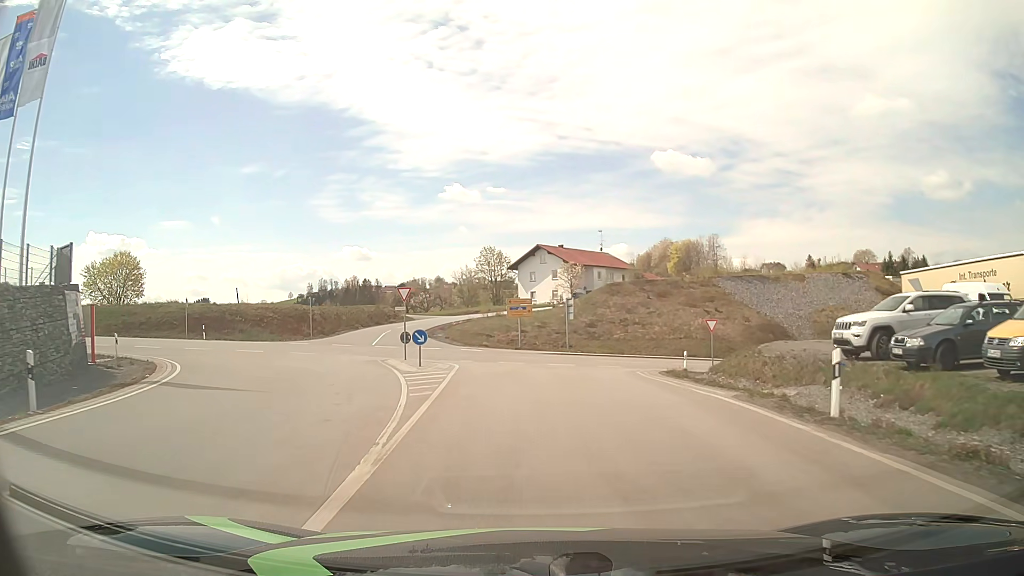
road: tertiary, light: Day
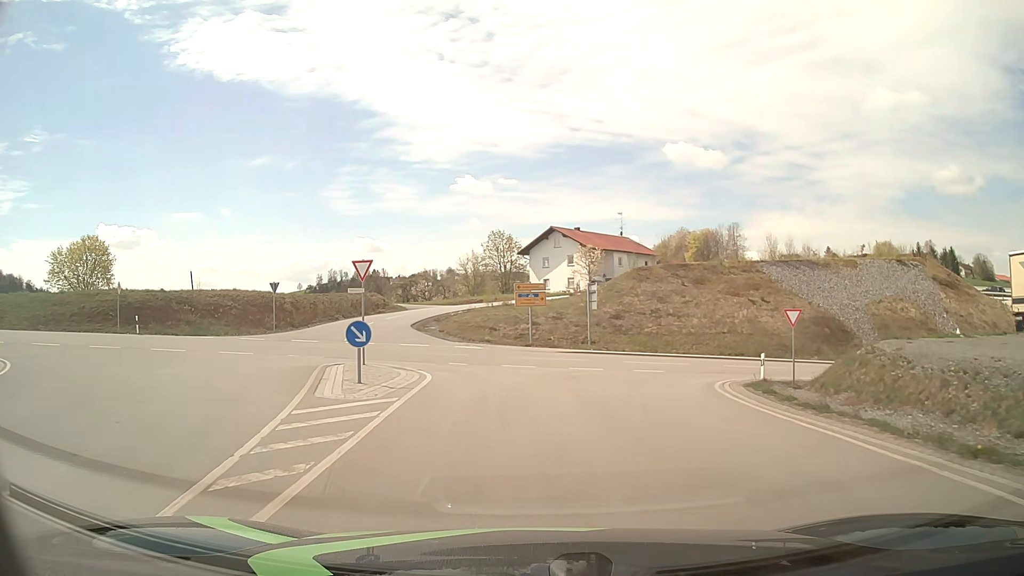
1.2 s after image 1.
(-0.1, +10.3) m; -1°
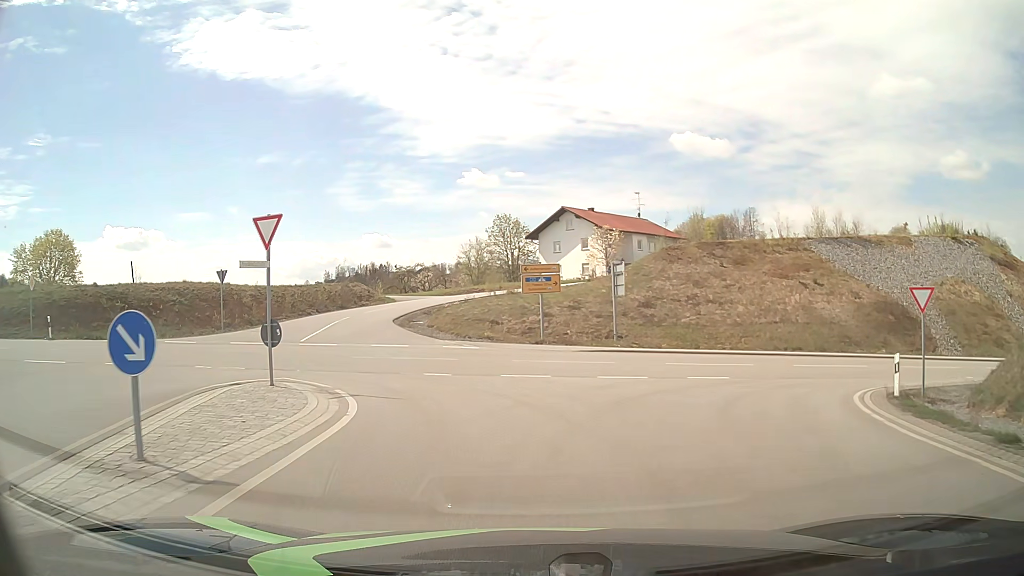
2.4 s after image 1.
(0.0, +9.0) m; -1°
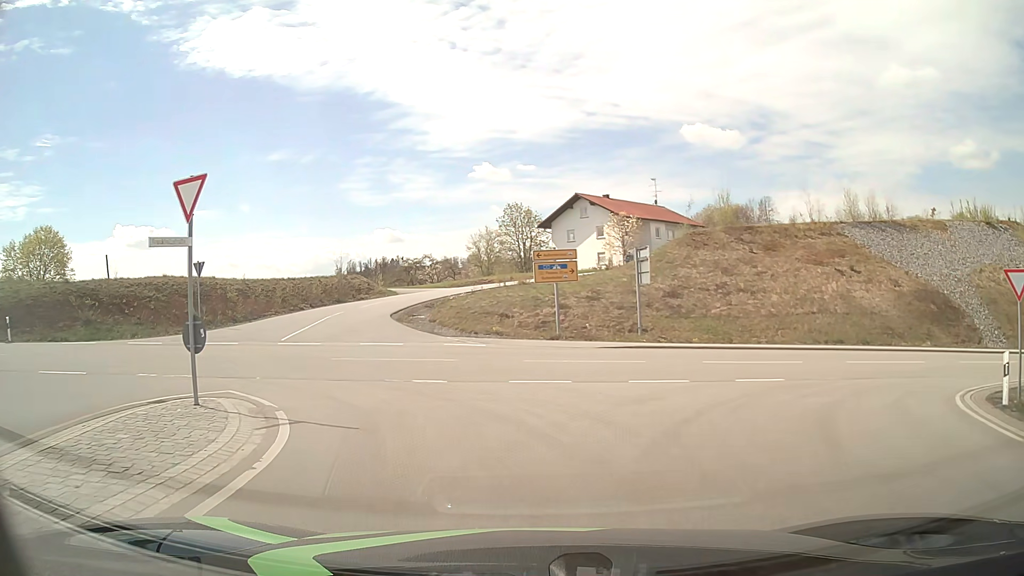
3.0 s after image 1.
(0.0, +3.9) m; -1°
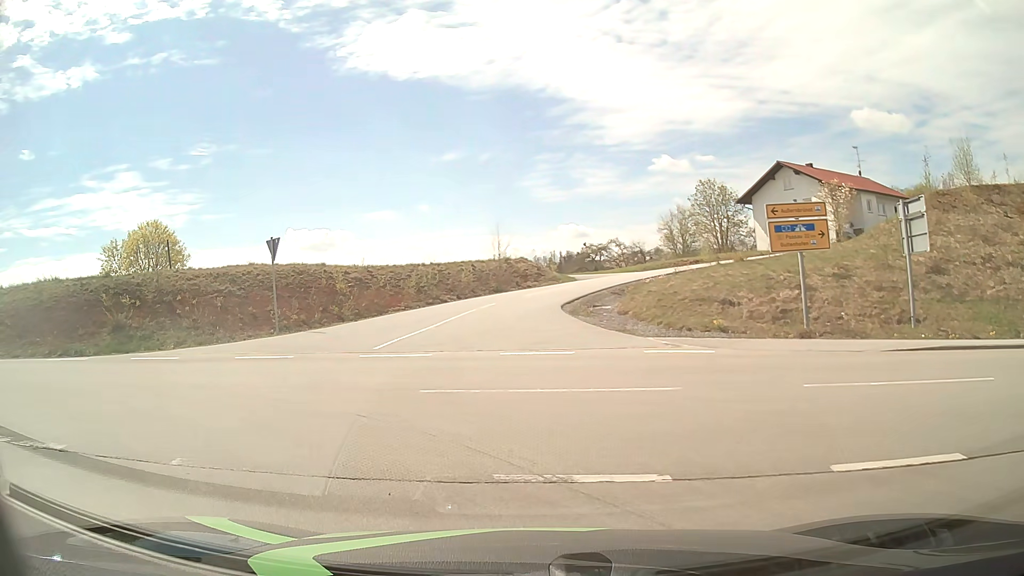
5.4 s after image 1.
(-1.1, +10.0) m; -16°
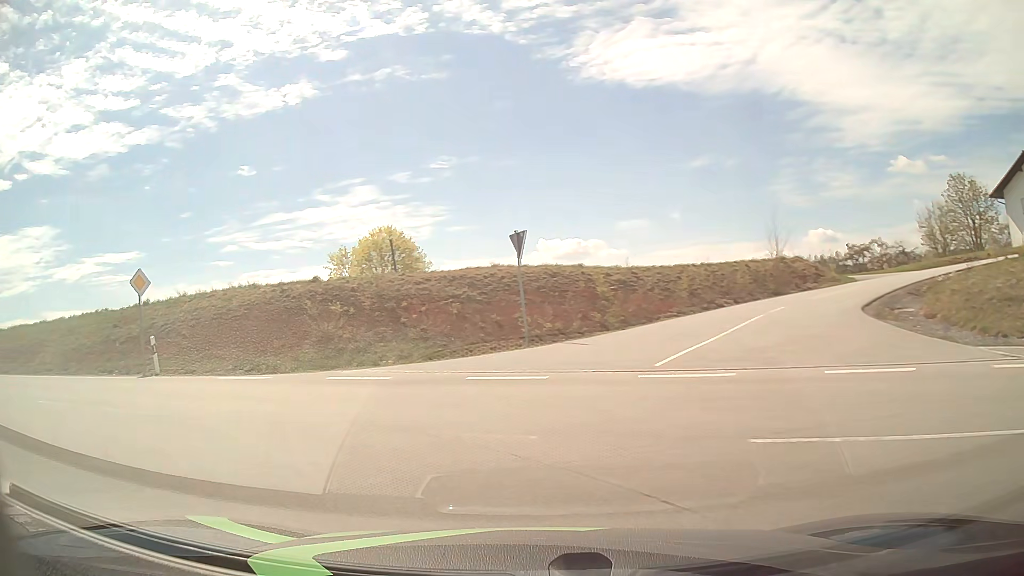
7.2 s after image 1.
(-0.6, +4.0) m; -22°
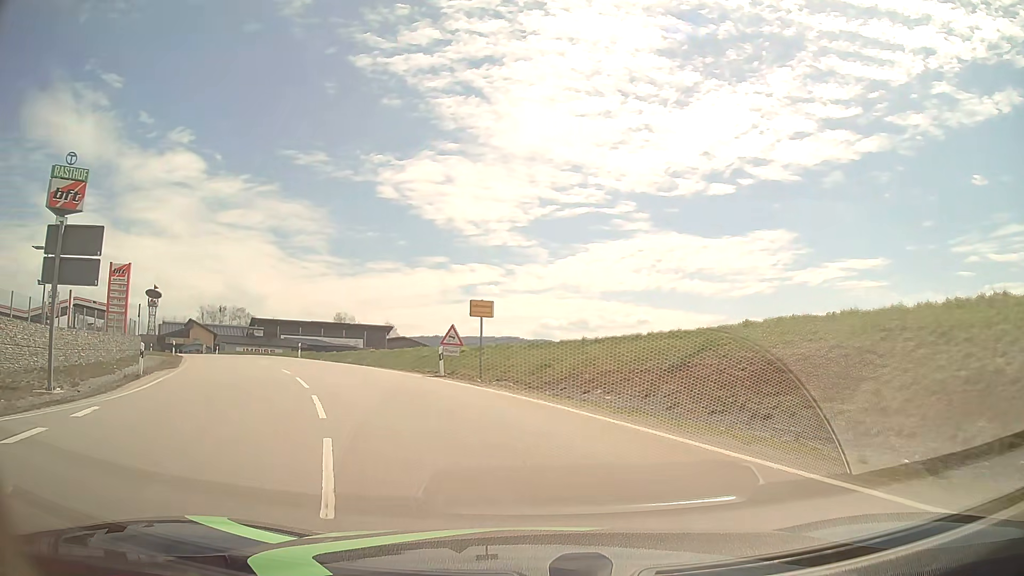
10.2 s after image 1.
(-11.4, +12.4) m; -65°
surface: asphalt
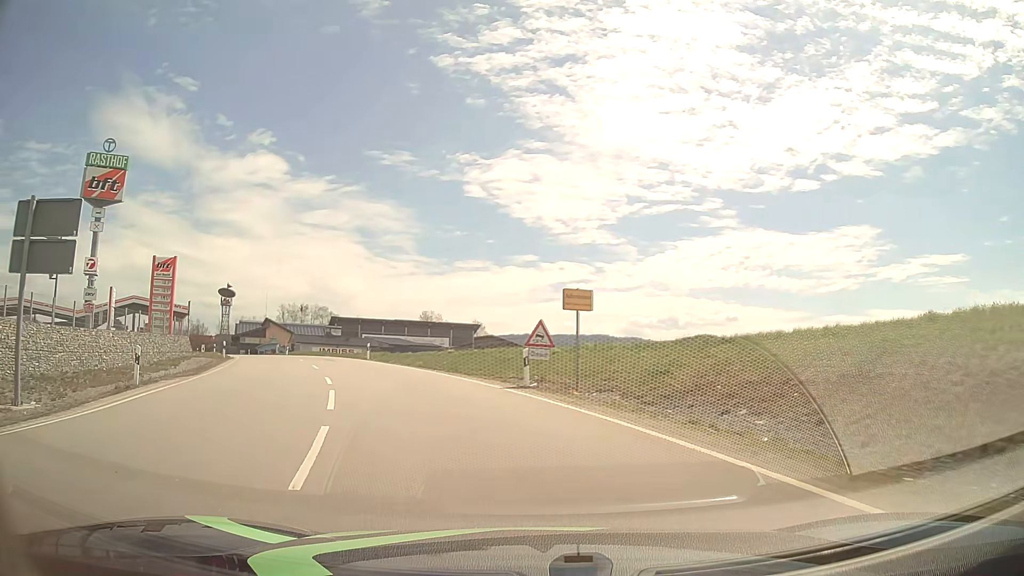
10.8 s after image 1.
(-0.4, +5.3) m; -8°
(-1, +10) (-4, +20) (-7, +29) (-11, +38) (-16, +47) (-20, +56) (-25, +65) (-31, +73) (-36, +81) (-42, +90) m
